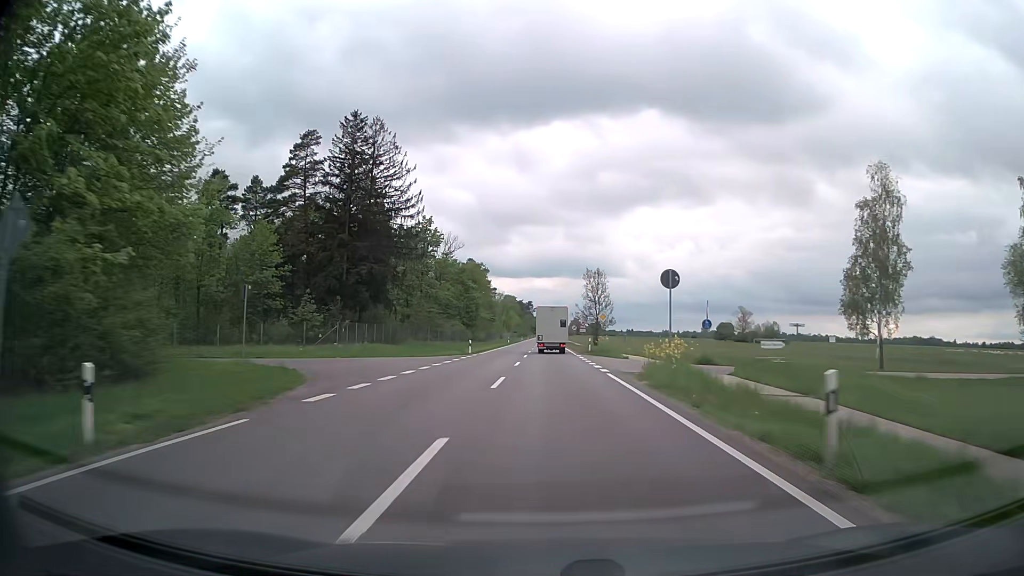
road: secondary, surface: asphalt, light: Day
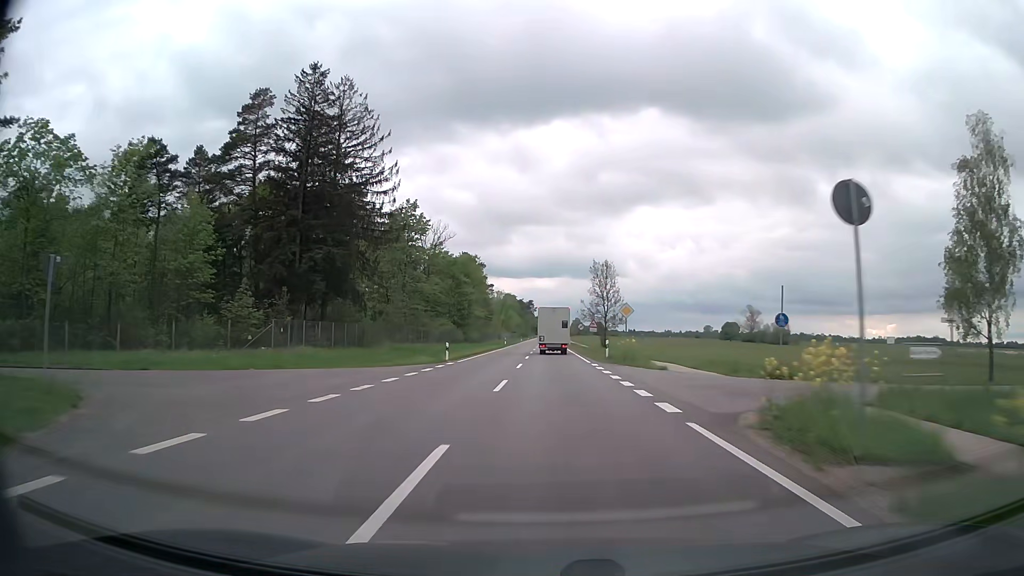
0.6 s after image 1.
(0.0, +12.6) m; 0°
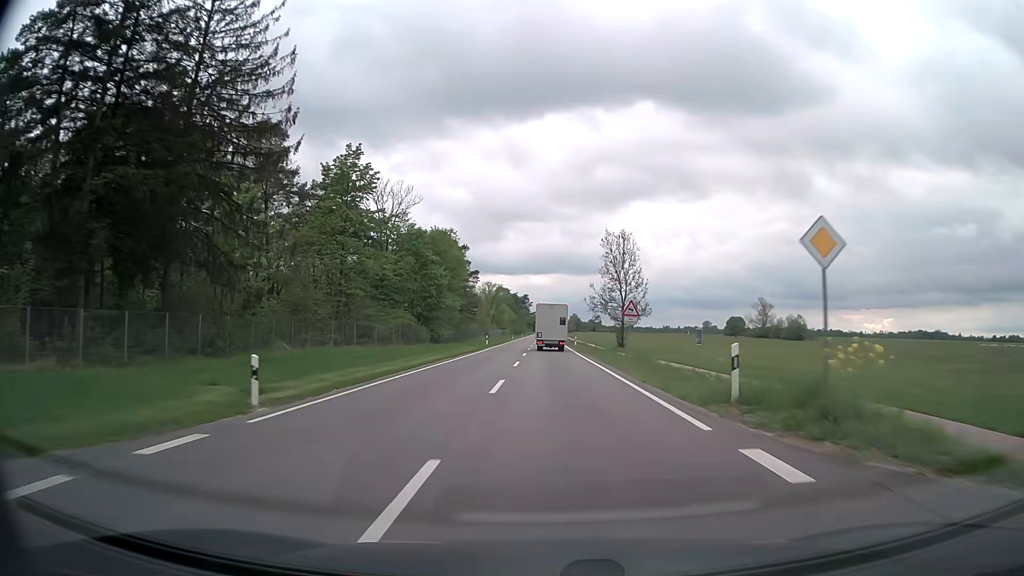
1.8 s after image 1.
(0.0, +25.2) m; 0°
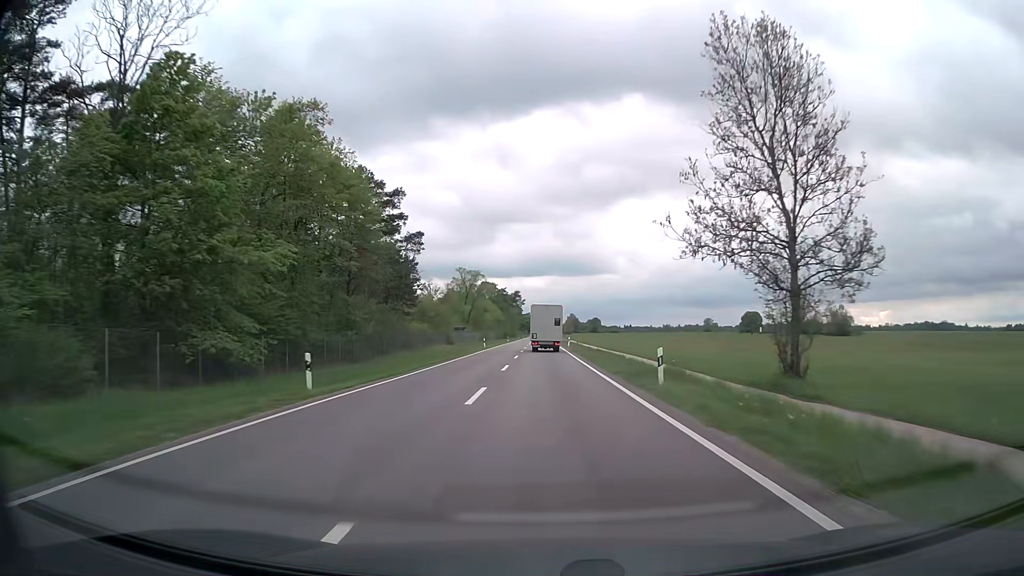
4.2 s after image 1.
(+0.3, +50.8) m; +1°
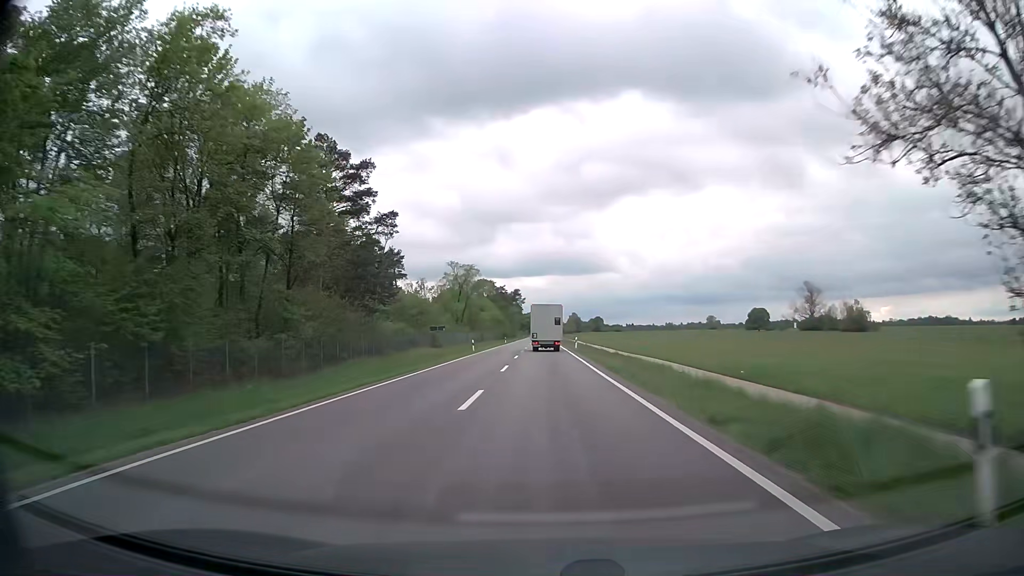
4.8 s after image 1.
(0.0, +12.8) m; 0°
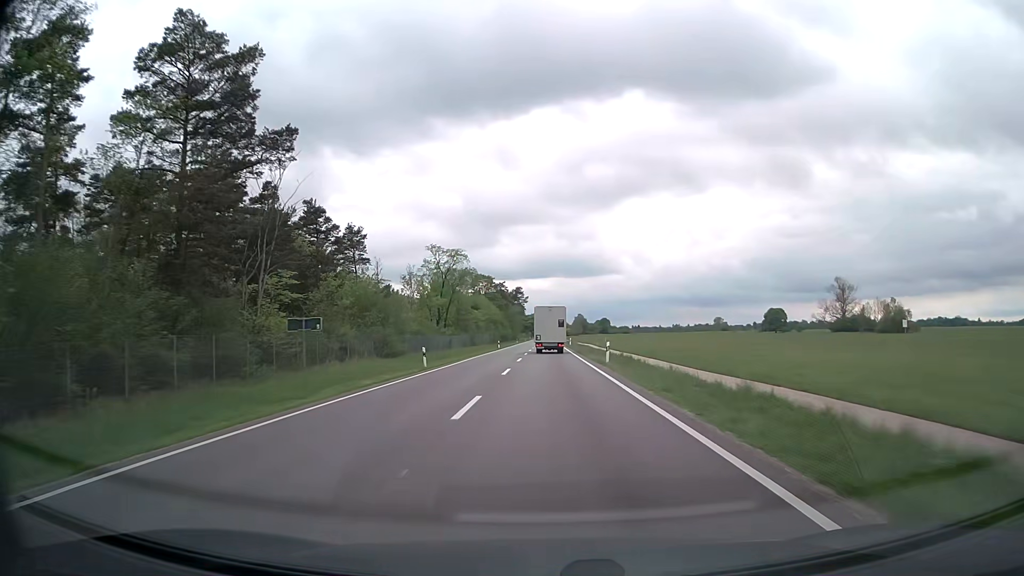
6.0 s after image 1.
(-0.1, +25.6) m; -1°
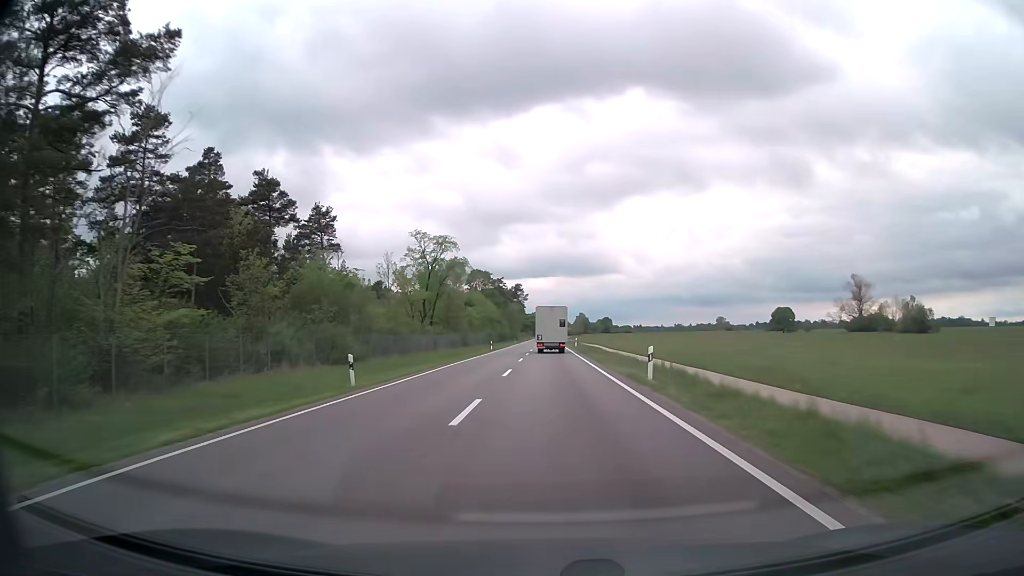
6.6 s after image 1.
(0.0, +12.8) m; 0°
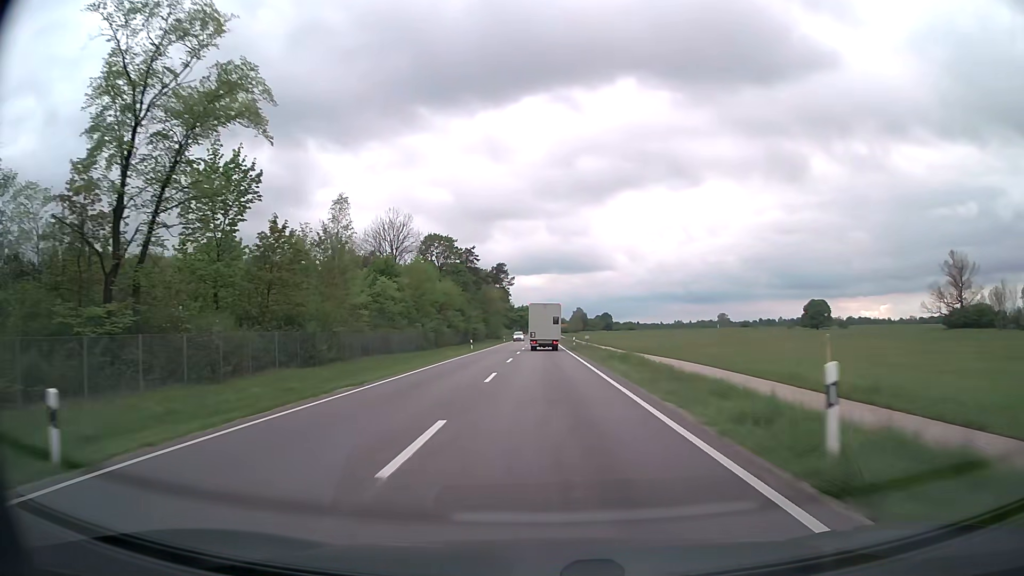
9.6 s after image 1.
(+0.3, +64.2) m; 0°
(0, +10) (0, +20) (0, +30) (0, +40) (0, +50) (0, +60) (0, +70) (0, +80) (0, +90) (0, +100) m
